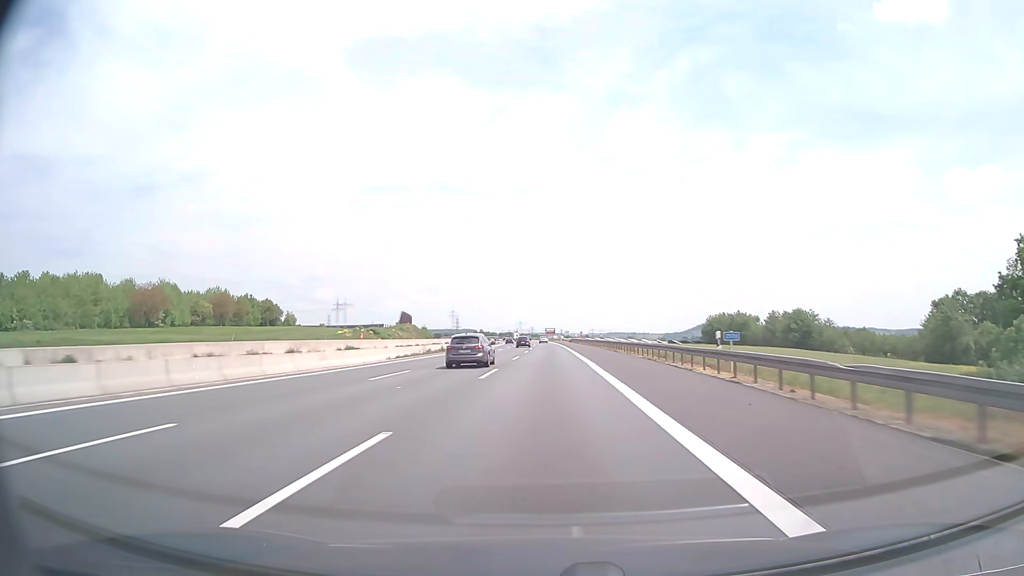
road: motorway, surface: asphalt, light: Day
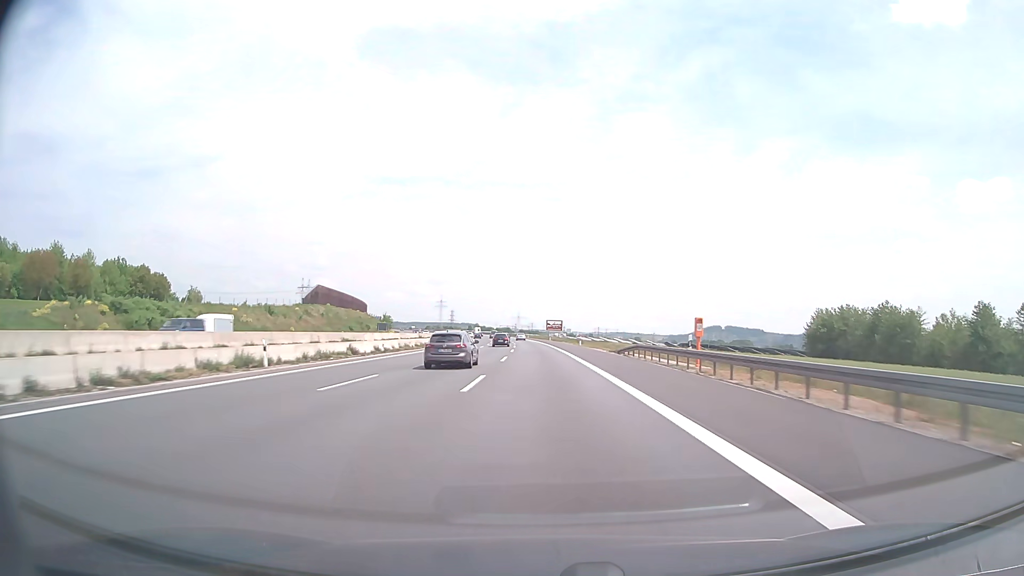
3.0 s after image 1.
(+0.6, +95.2) m; 0°
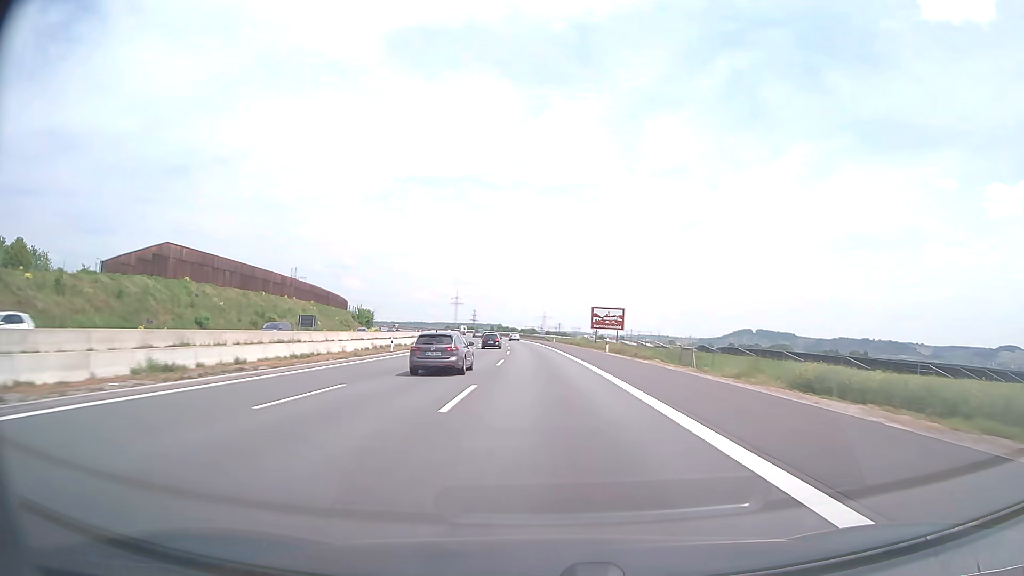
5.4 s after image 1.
(-1.5, +76.1) m; -2°
(0, +10) (0, +20) (0, +30) (-1, +40) (-1, +50) (-2, +60) (-2, +70) (-3, +80) (-4, +90) (-5, +100) m
